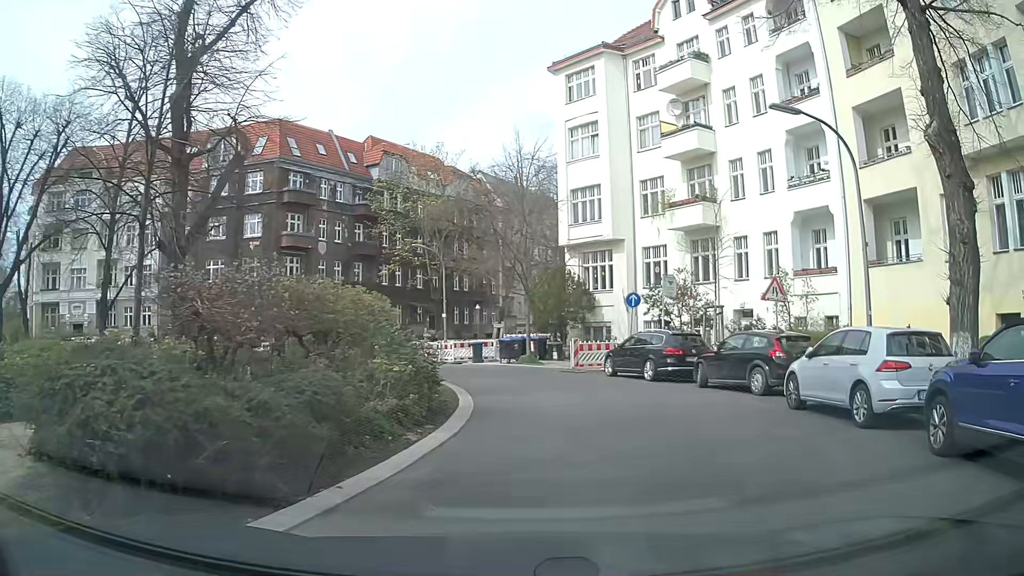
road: residential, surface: asphalt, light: Day
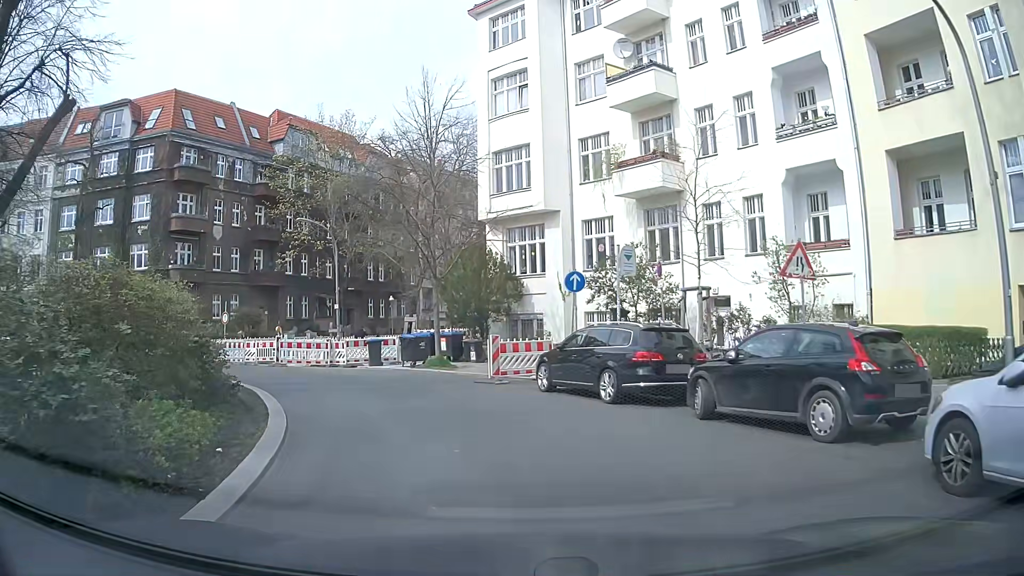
(+0.8, +7.3) m; +9°
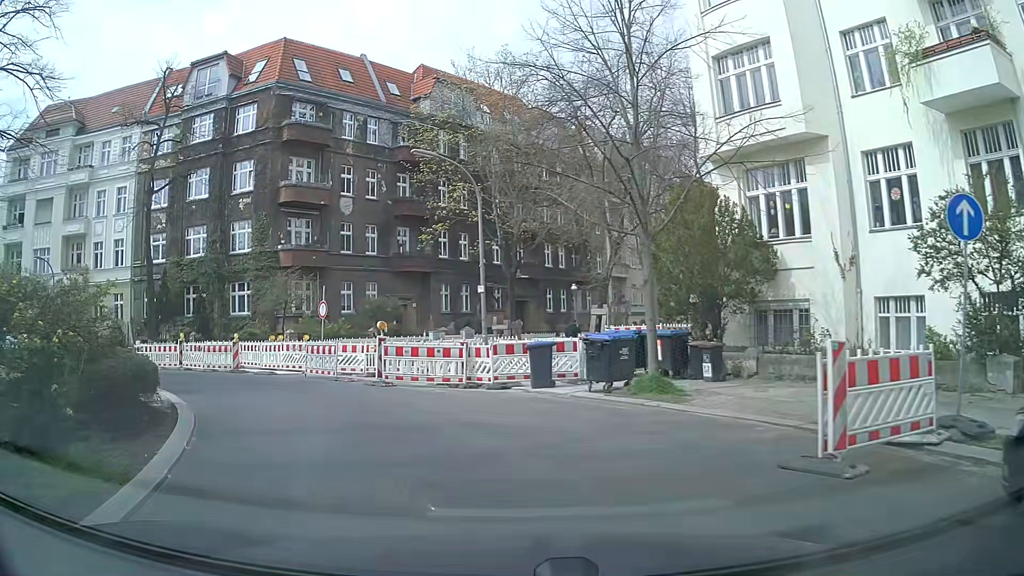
(-1.6, +11.1) m; -16°
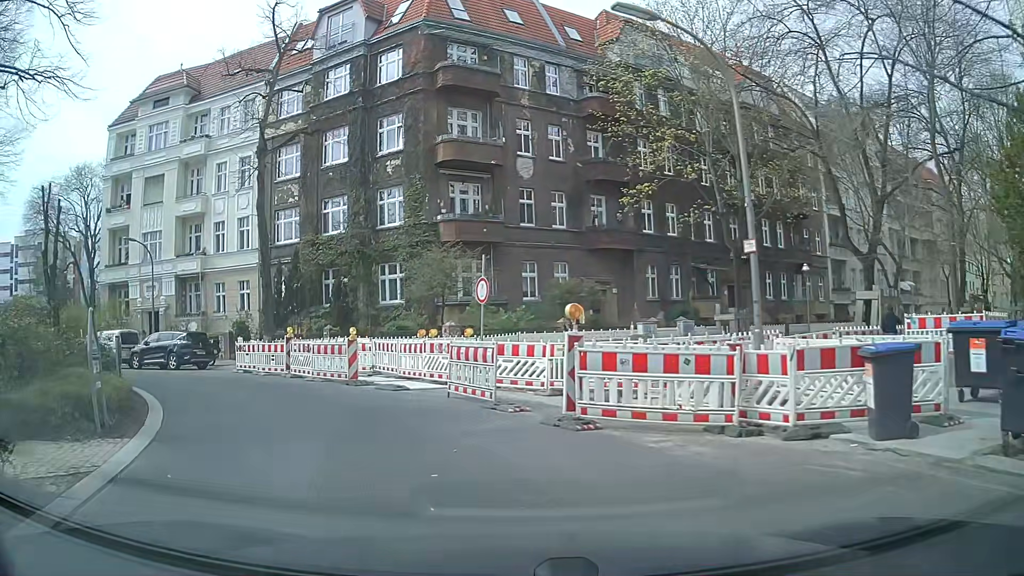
(-1.1, +8.1) m; -17°
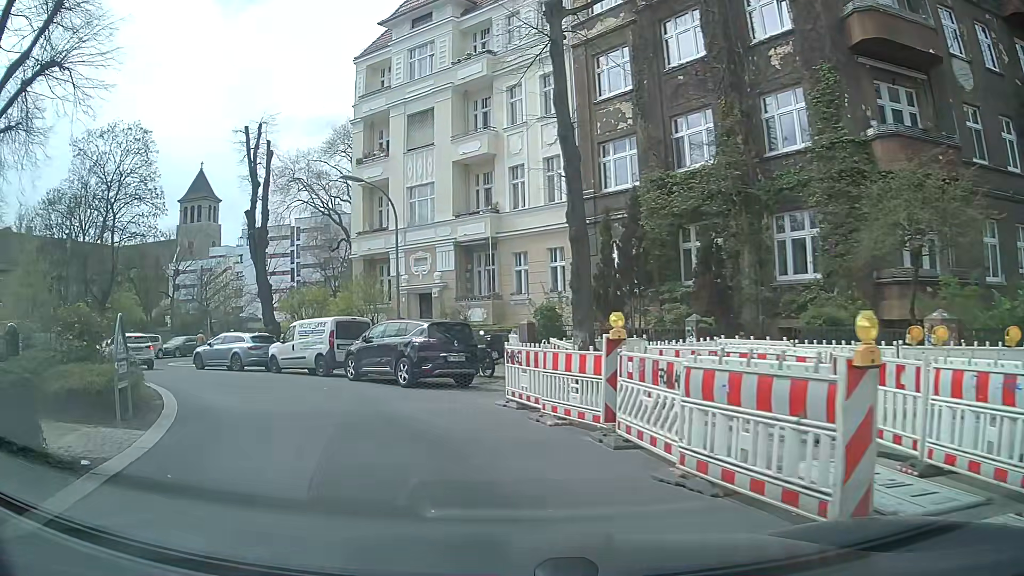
(-3.1, +12.6) m; -29°
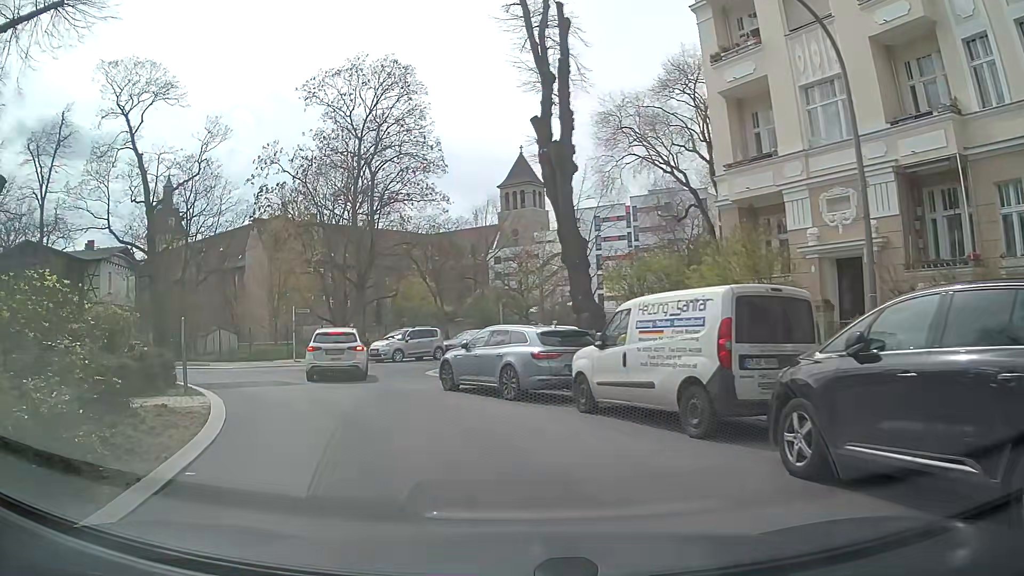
(-3.1, +12.4) m; -29°
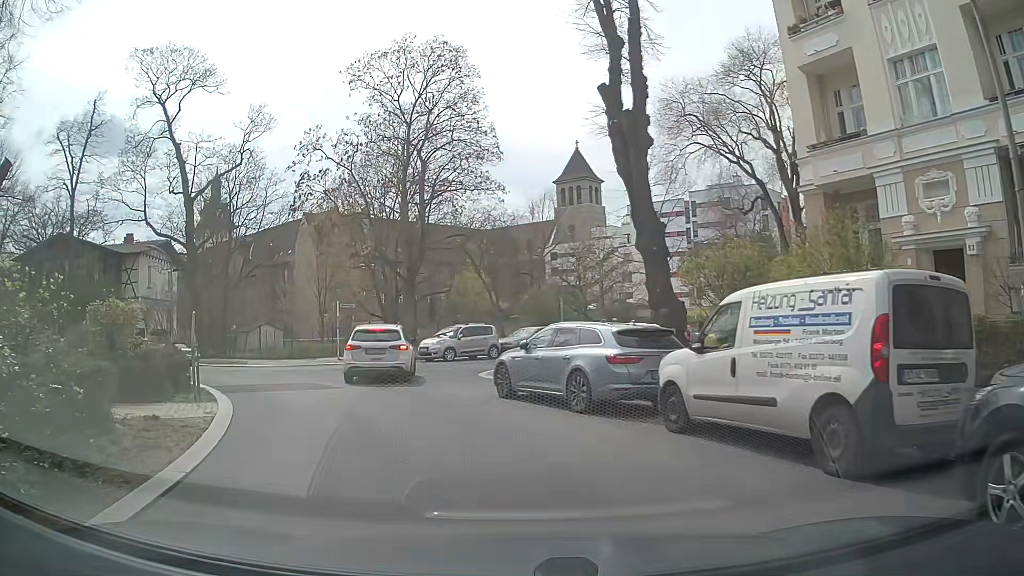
(-0.1, +2.2) m; -2°
